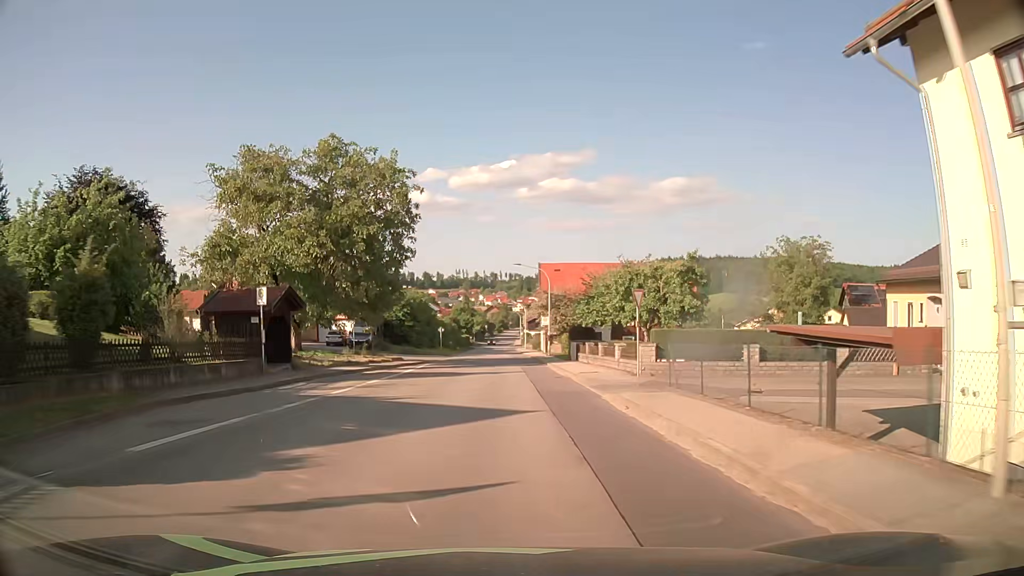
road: tertiary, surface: asphalt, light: Day
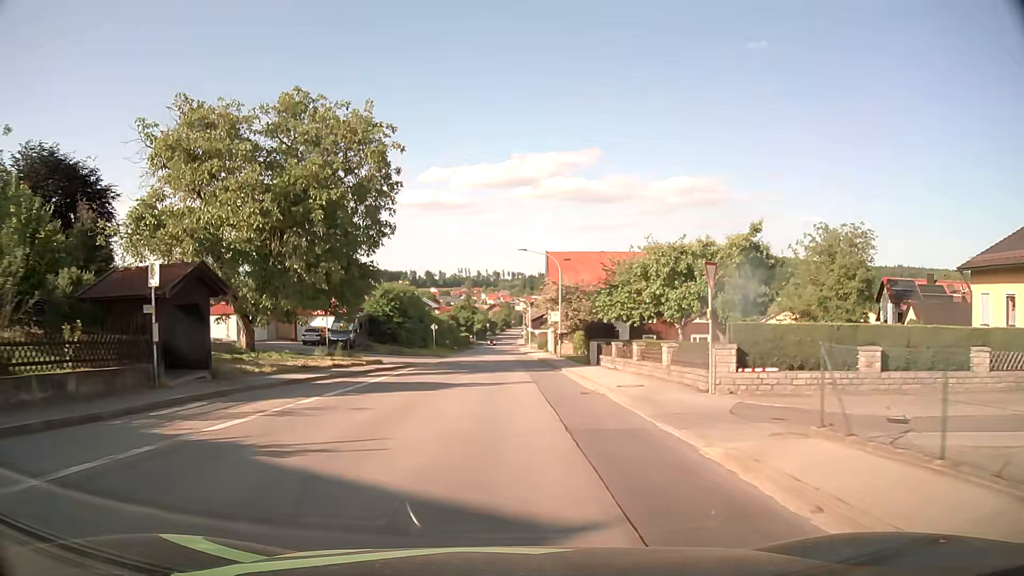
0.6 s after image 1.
(0.0, +8.1) m; 0°
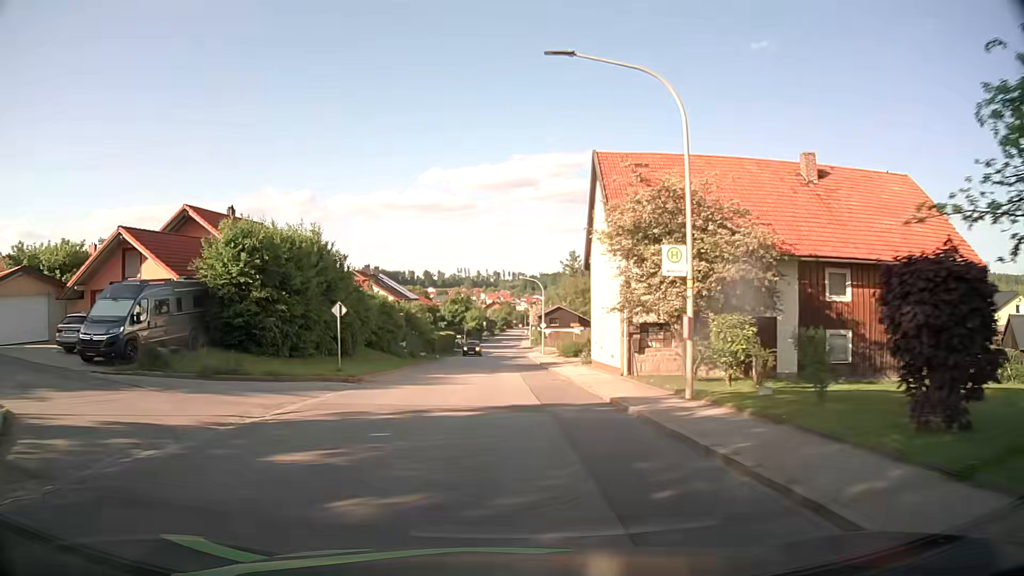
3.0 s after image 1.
(-0.1, +32.0) m; 0°
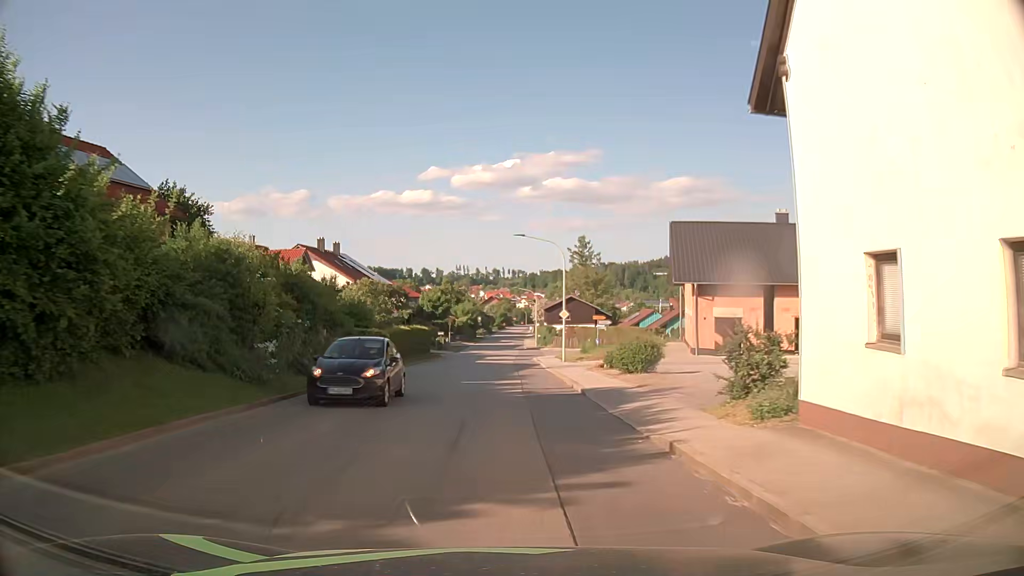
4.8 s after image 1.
(0.0, +23.8) m; 0°
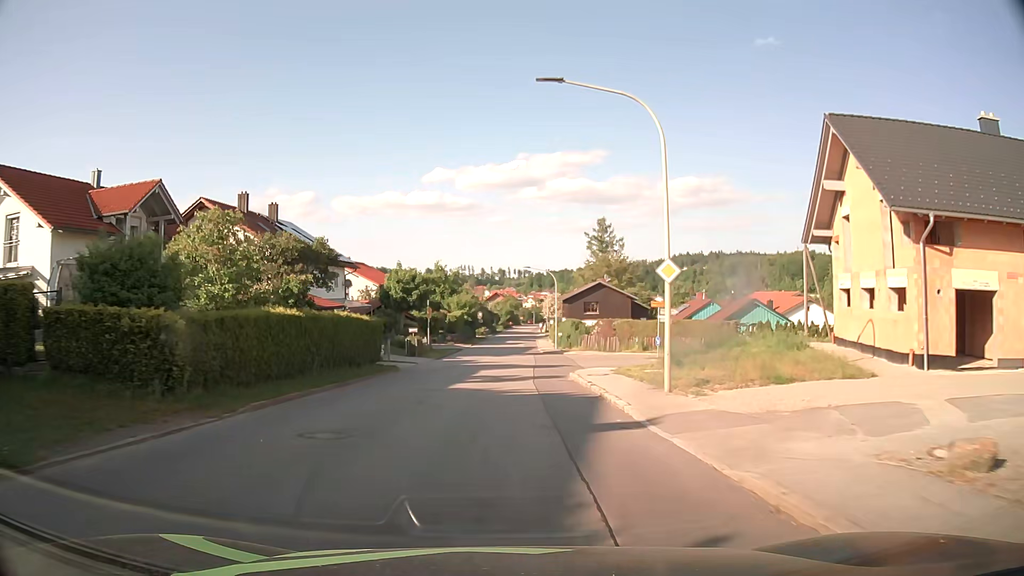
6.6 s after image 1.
(0.0, +23.7) m; -1°
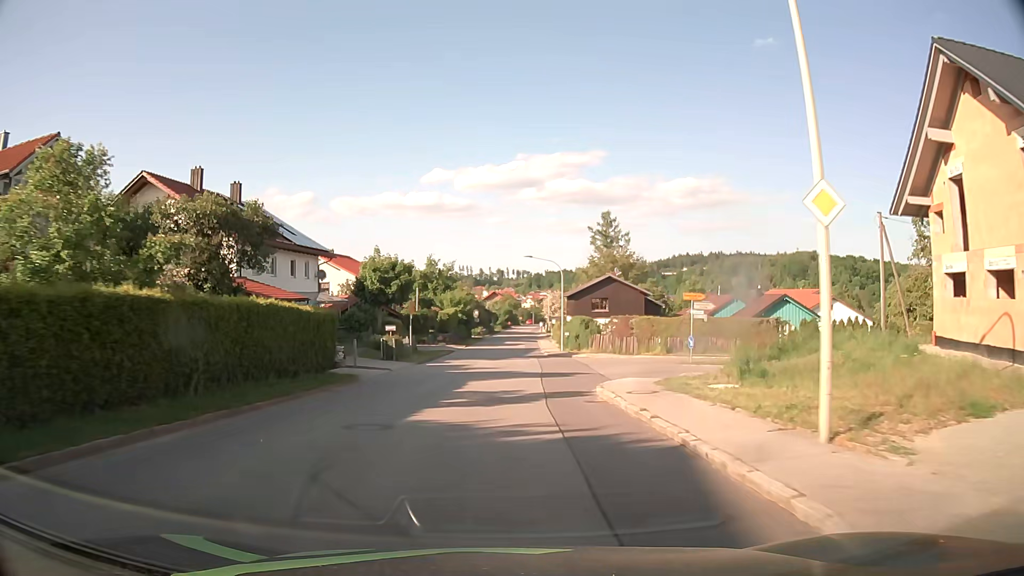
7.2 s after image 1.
(0.0, +7.9) m; 0°
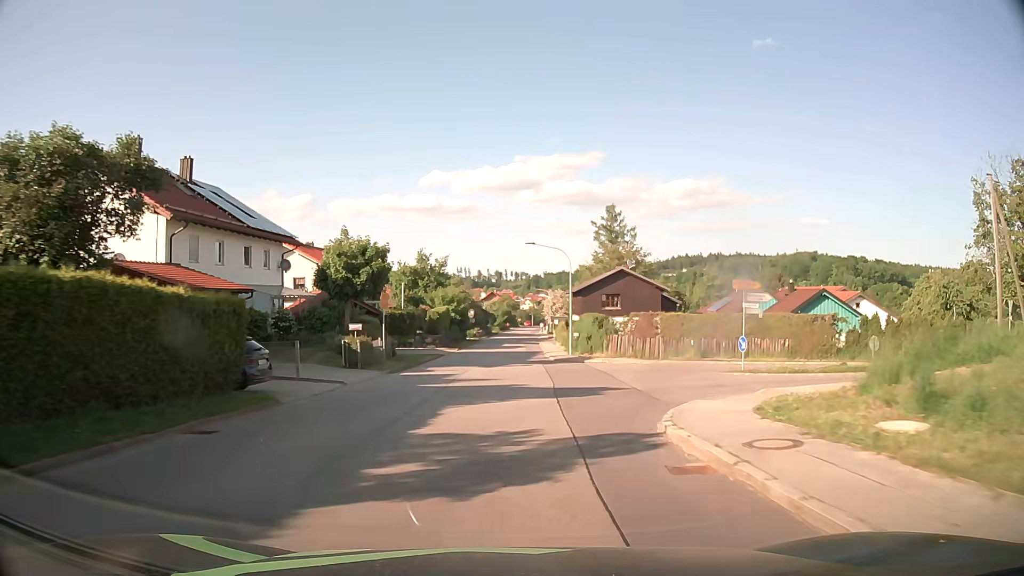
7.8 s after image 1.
(0.0, +7.9) m; 0°
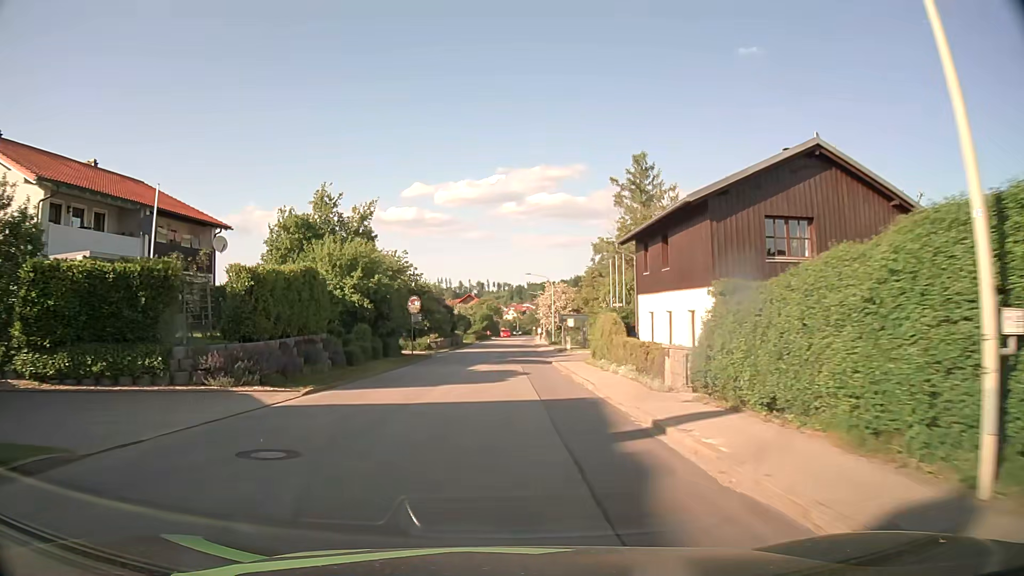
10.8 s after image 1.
(+0.5, +39.5) m; +2°
(0, +10) (0, +20) (0, +30) (0, +40) (0, +50) (+1, +60) (+1, +70) (+1, +80) (+1, +90) (+2, +100) m
